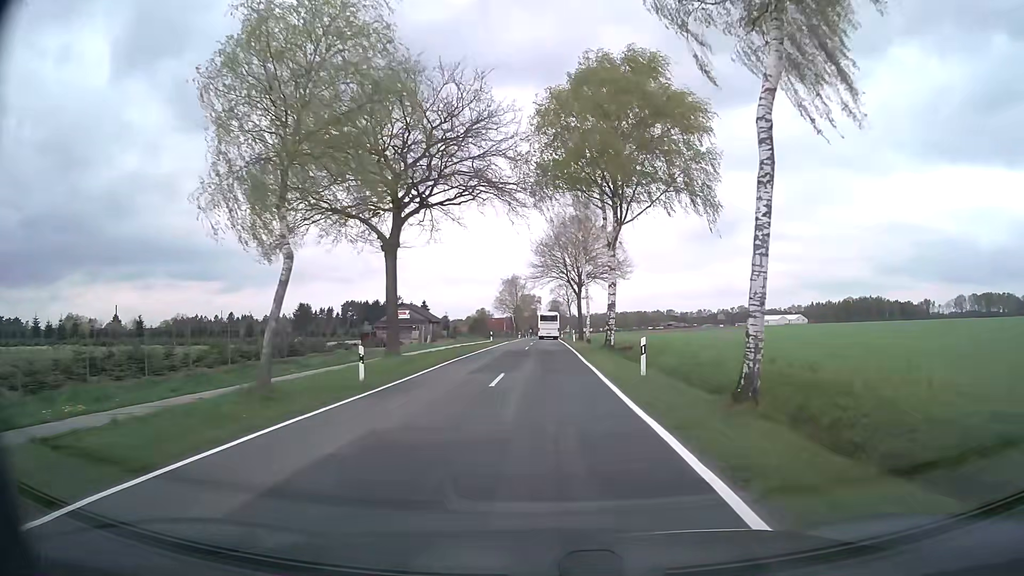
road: secondary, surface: asphalt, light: Day
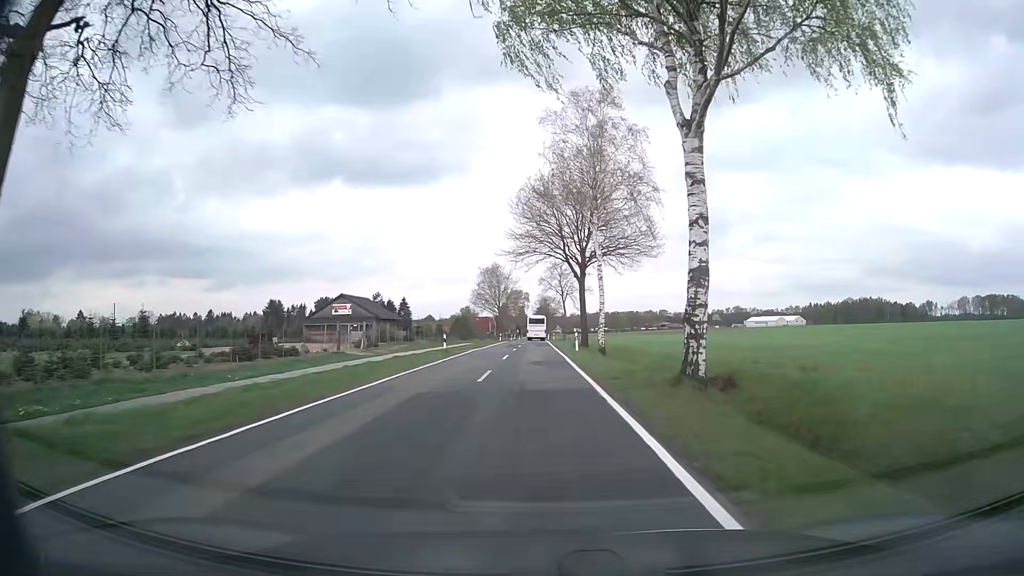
(+0.2, +23.4) m; +1°
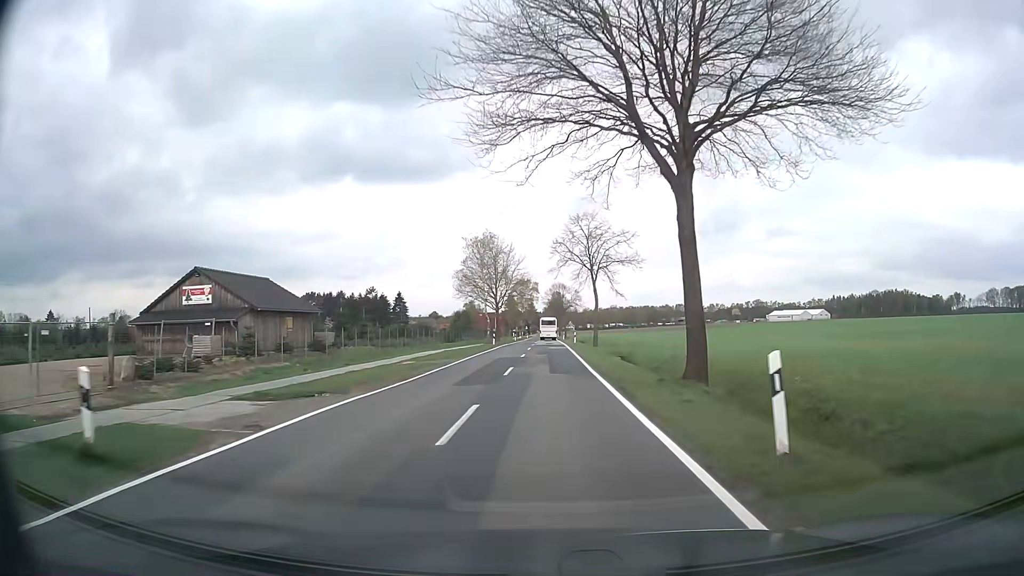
(-0.3, +32.6) m; -1°
(0, +10) (0, +20) (0, +30) (0, +40) (+1, +50) (+1, +60) (+1, +70) (+1, +80) (+1, +90) (+1, +100) m
